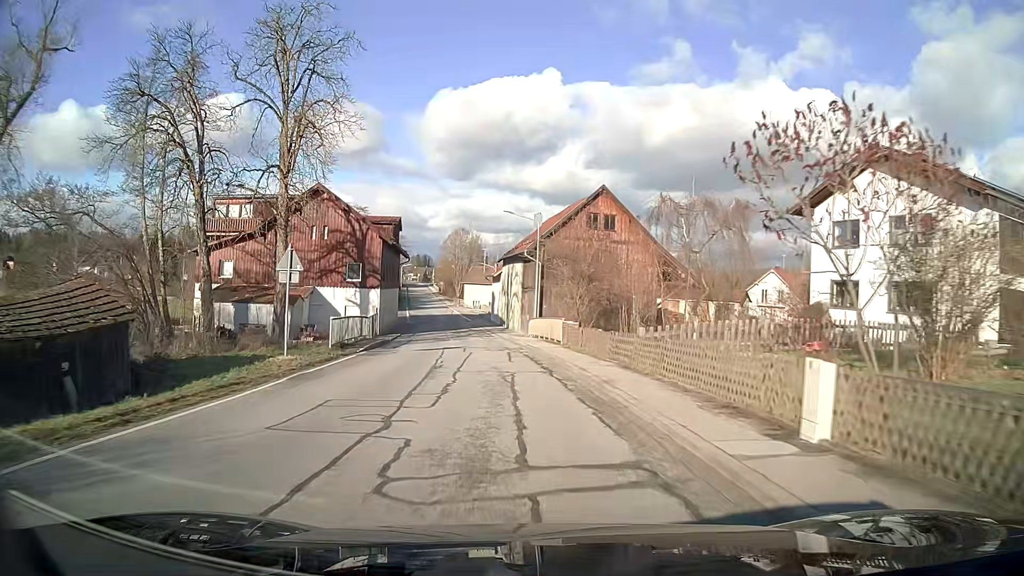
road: secondary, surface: asphalt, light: Day
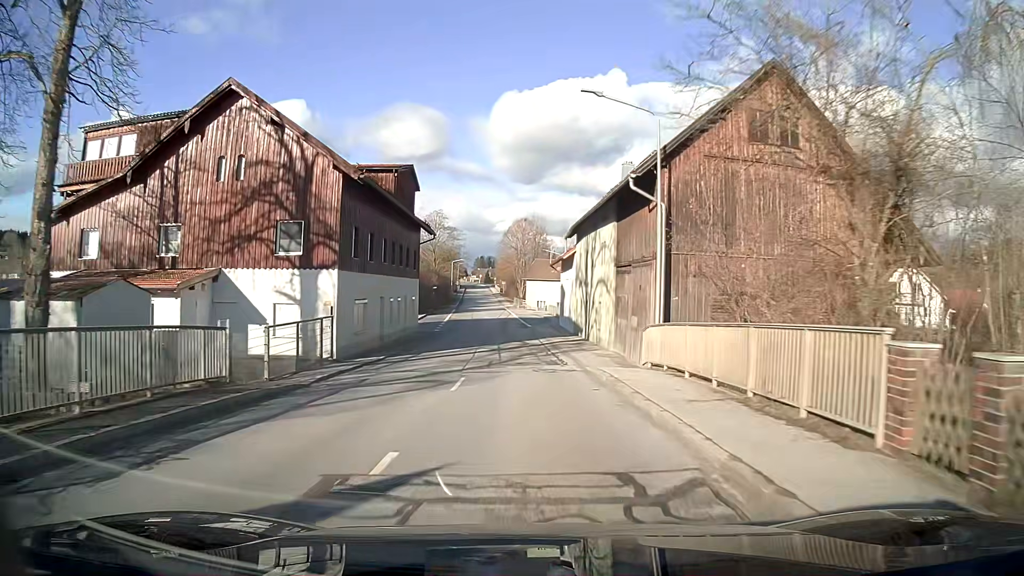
(-1.1, +22.9) m; -5°
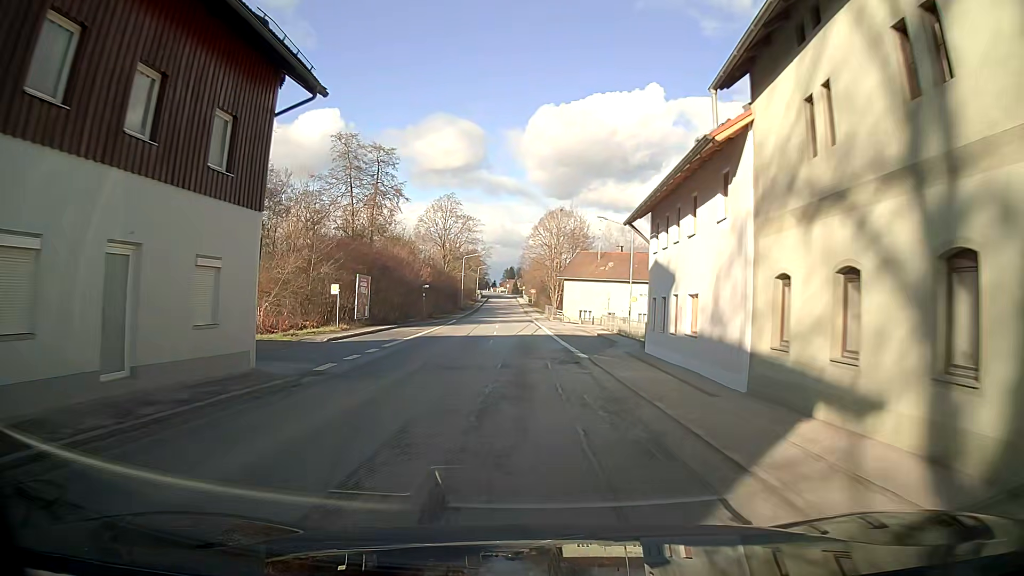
(-0.7, +30.6) m; -3°
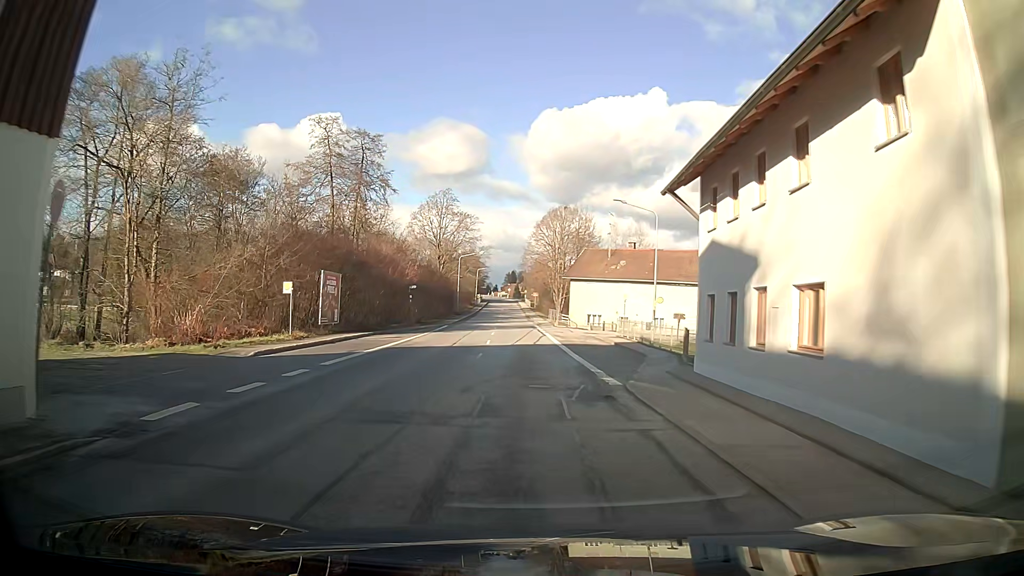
(0.0, +7.6) m; 0°
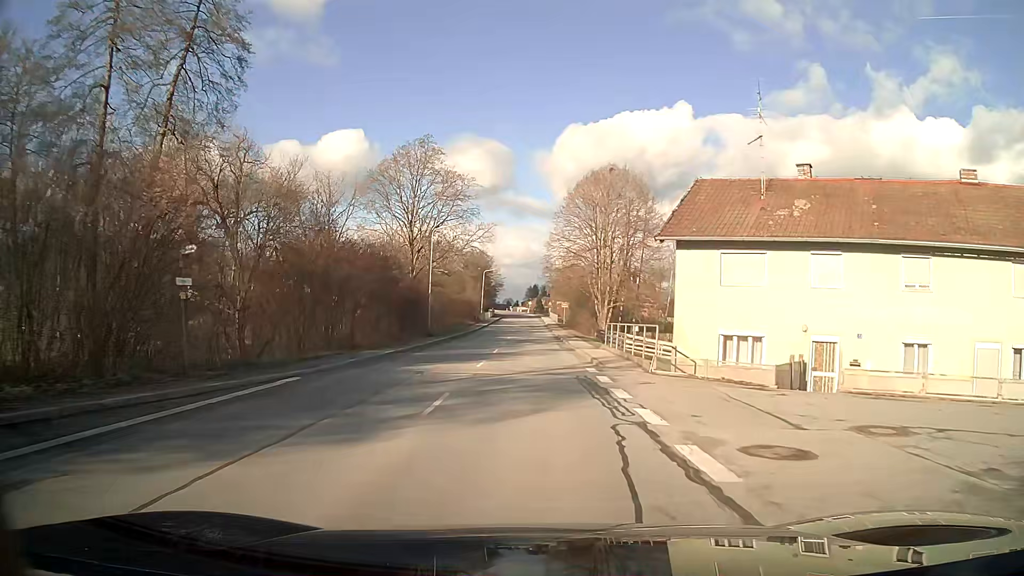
(-0.7, +37.5) m; -2°
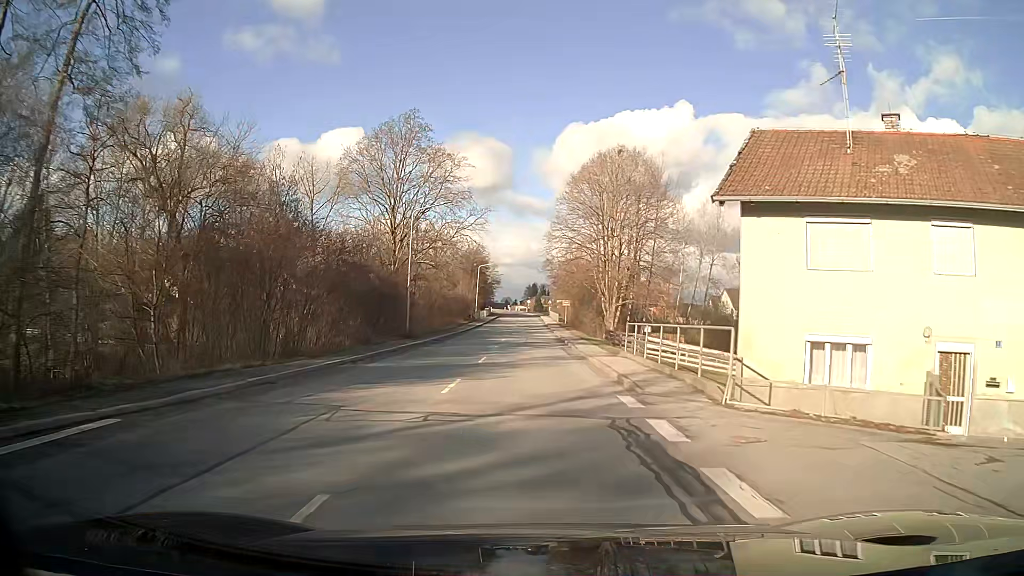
(0.0, +7.5) m; 0°
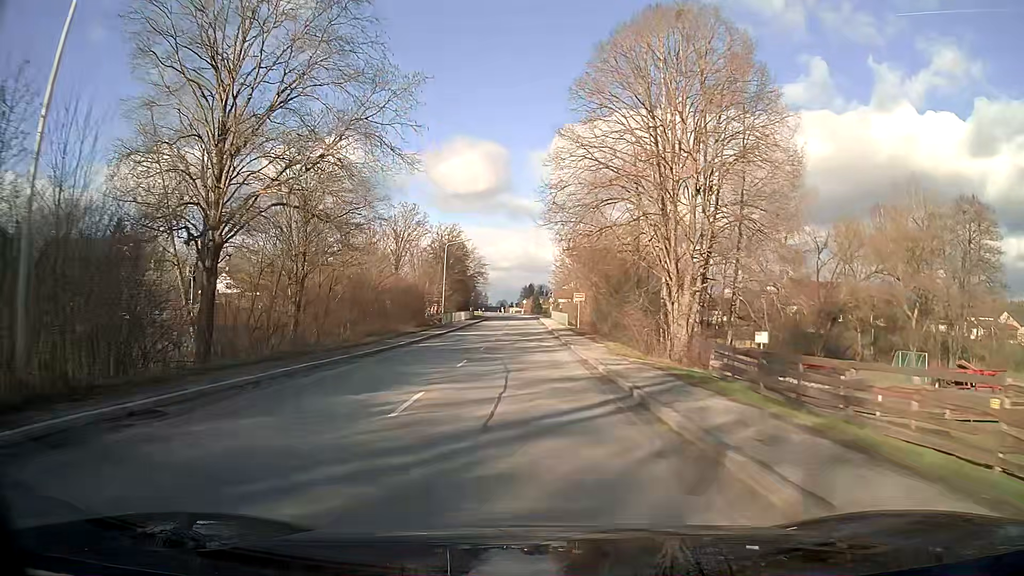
(+0.1, +30.0) m; 0°
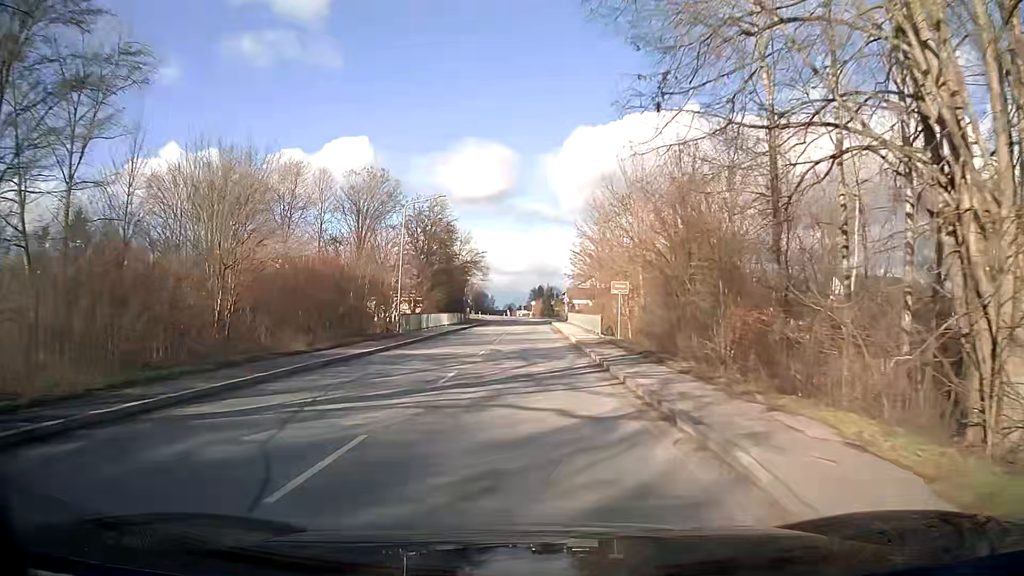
(-0.2, +22.6) m; -1°
